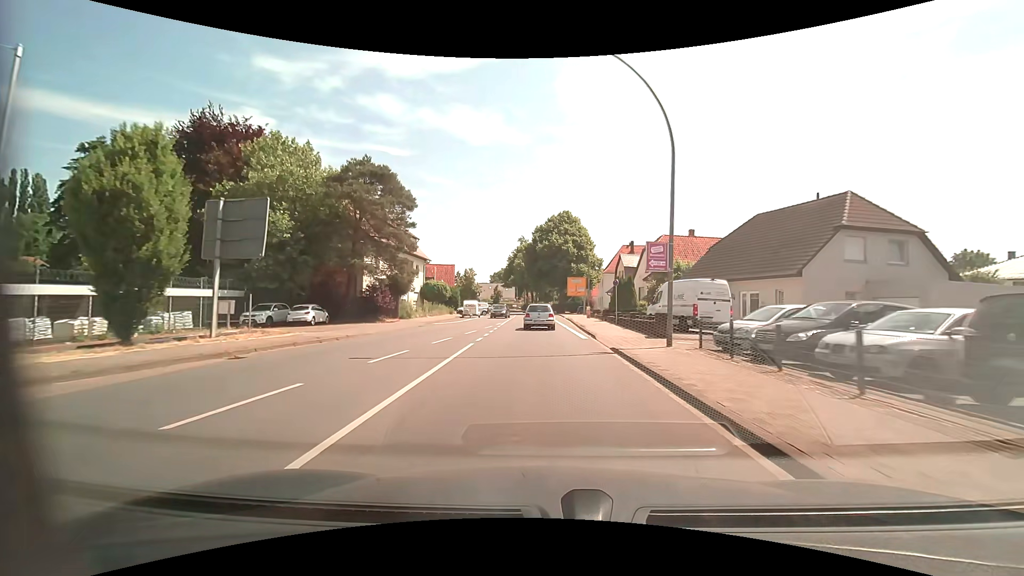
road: primary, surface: asphalt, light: Day
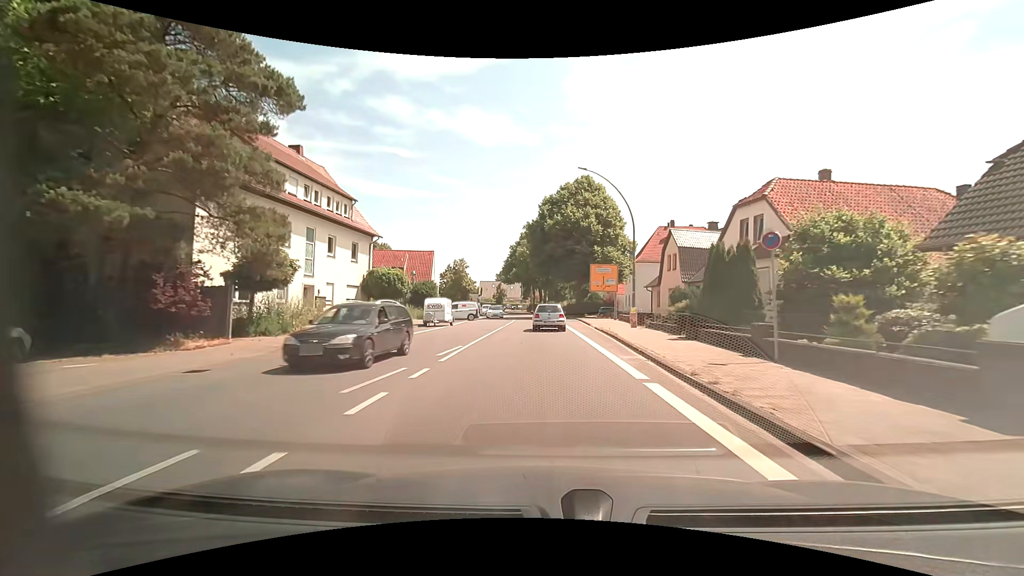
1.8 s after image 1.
(-0.2, +21.8) m; -1°
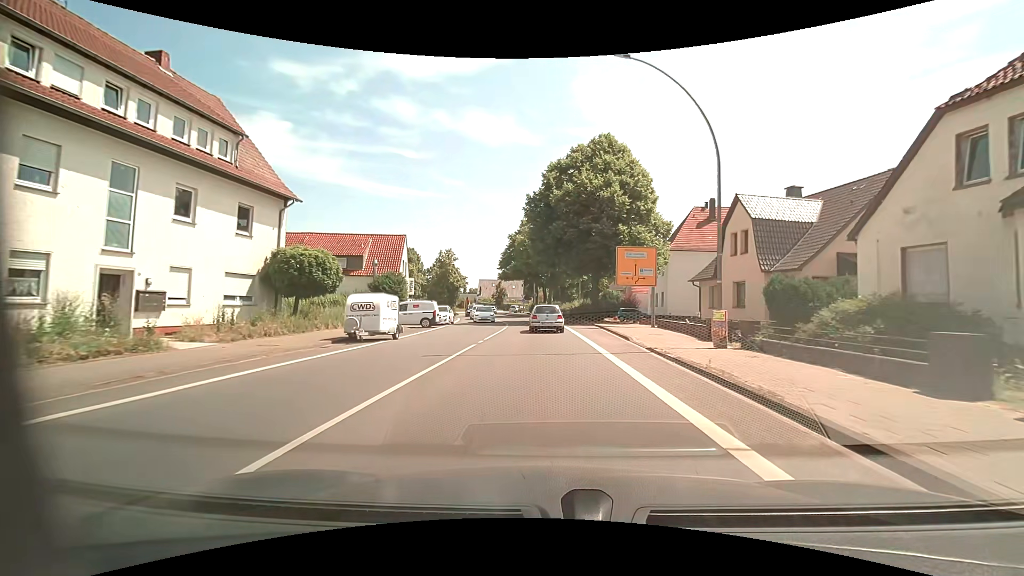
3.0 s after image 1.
(-0.1, +14.1) m; 0°
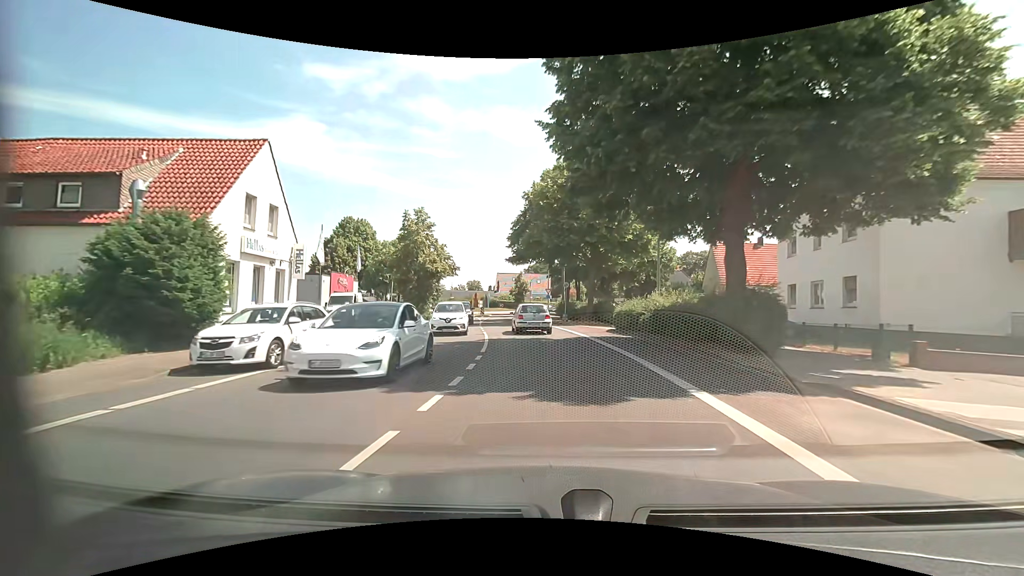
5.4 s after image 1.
(-0.5, +27.1) m; -3°
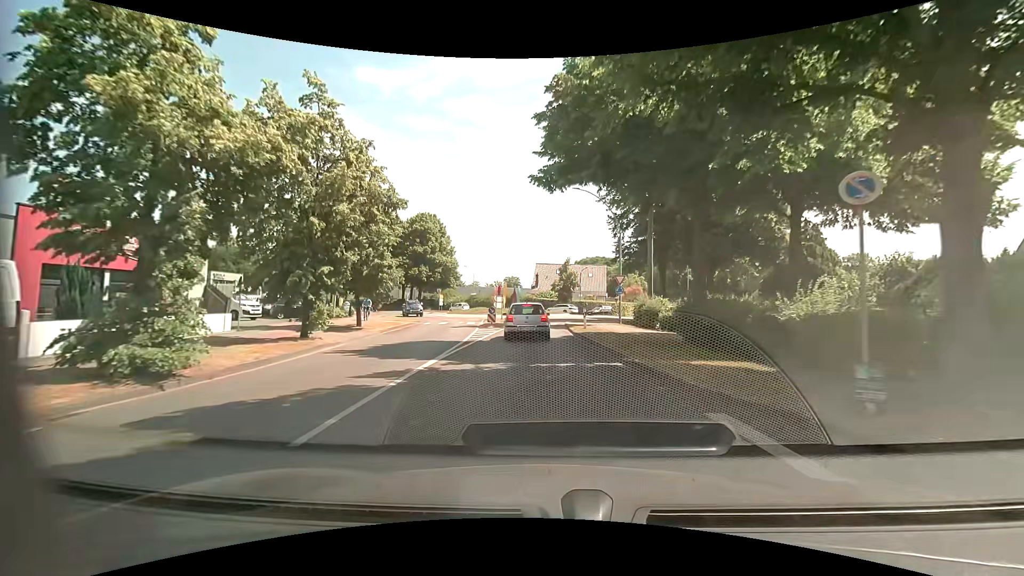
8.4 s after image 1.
(-1.6, +29.8) m; -5°
